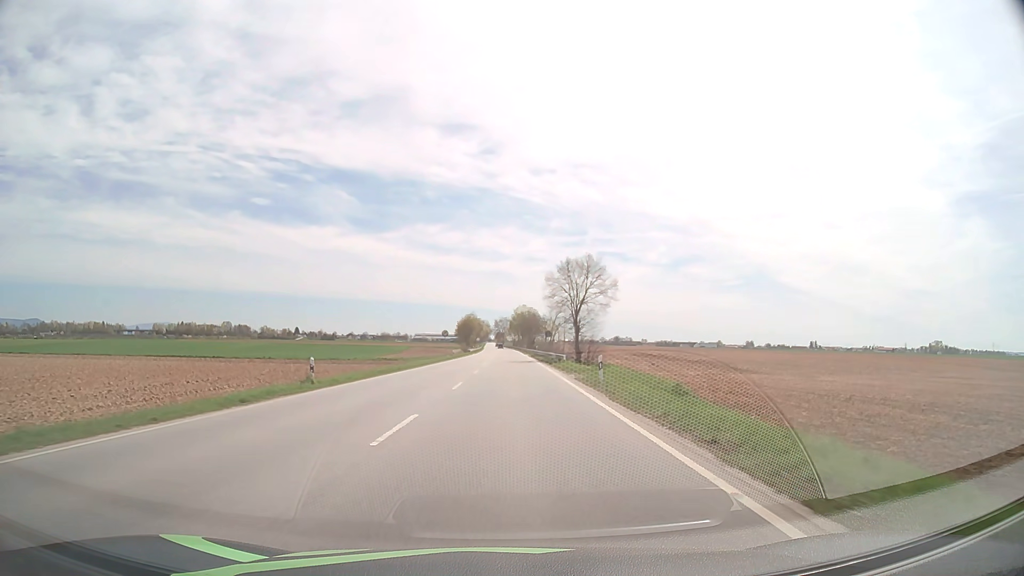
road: primary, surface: asphalt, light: Day
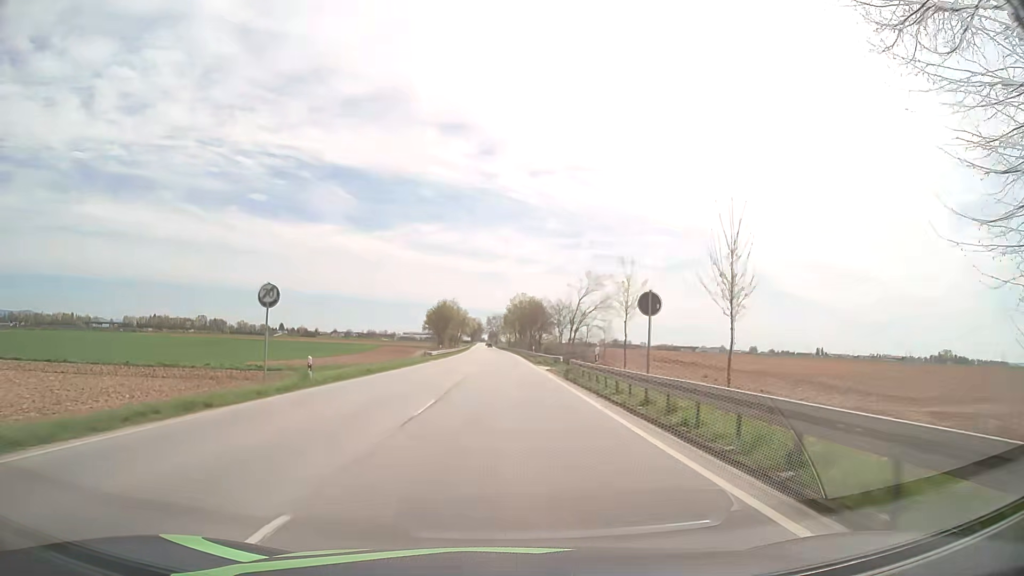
(+0.4, +56.4) m; +1°
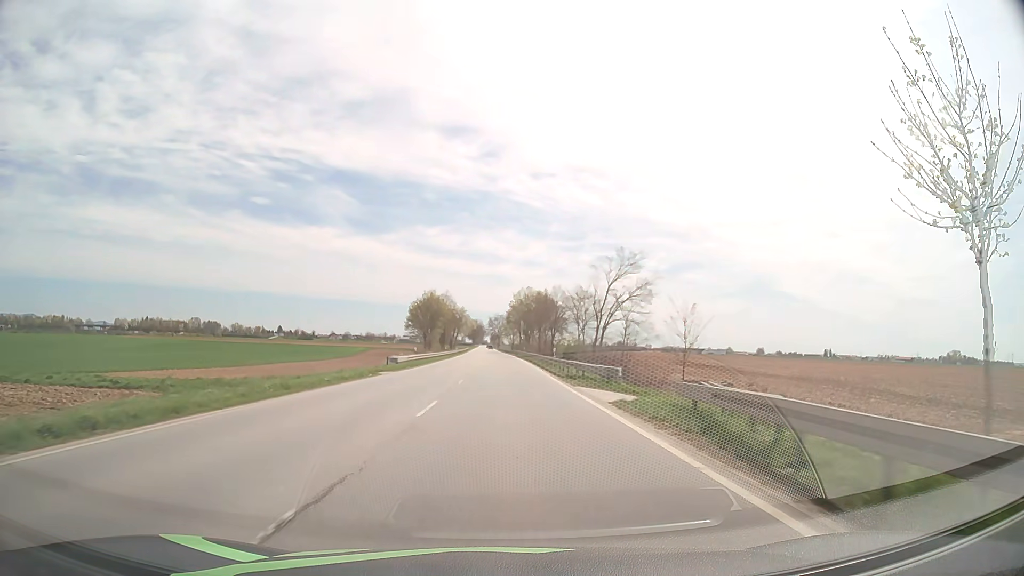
(-0.1, +24.1) m; 0°
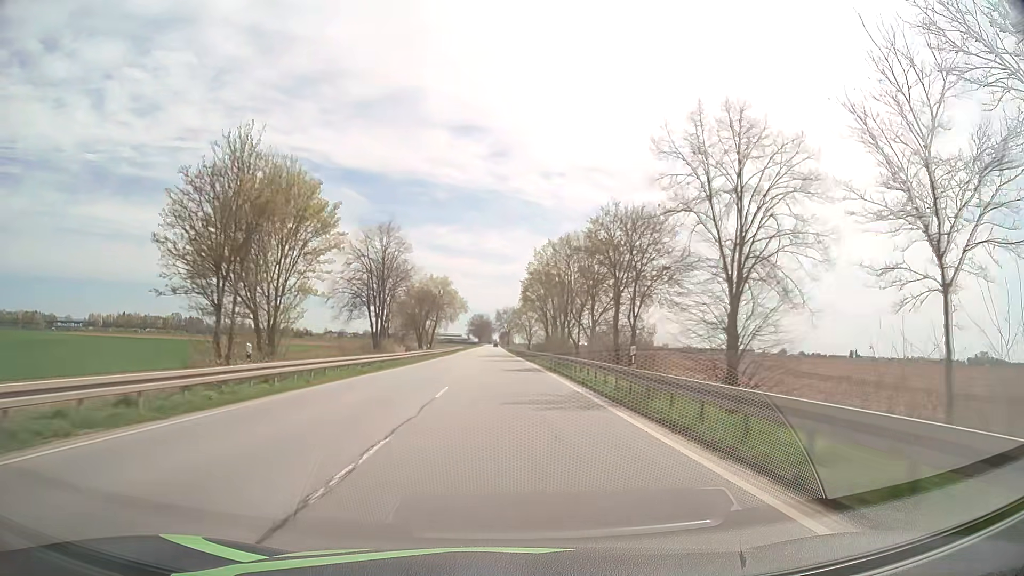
(-0.5, +68.8) m; -1°
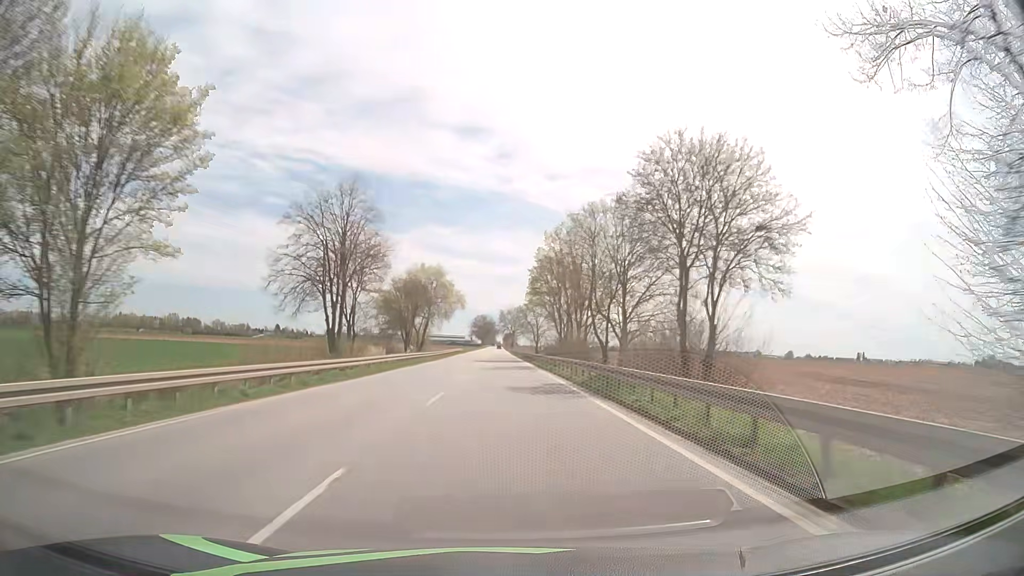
(-0.1, +14.5) m; 0°
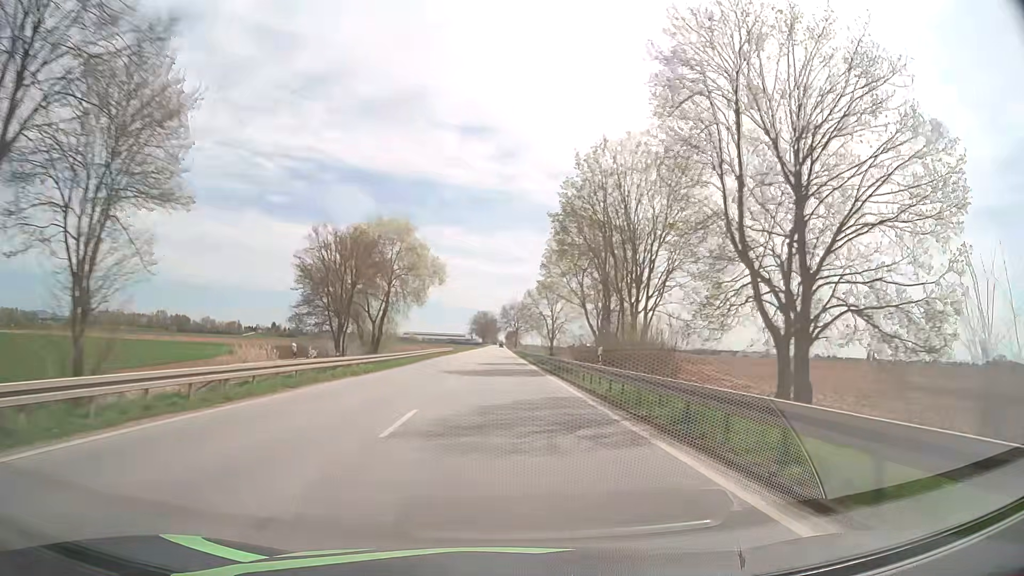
(-0.1, +29.4) m; 0°
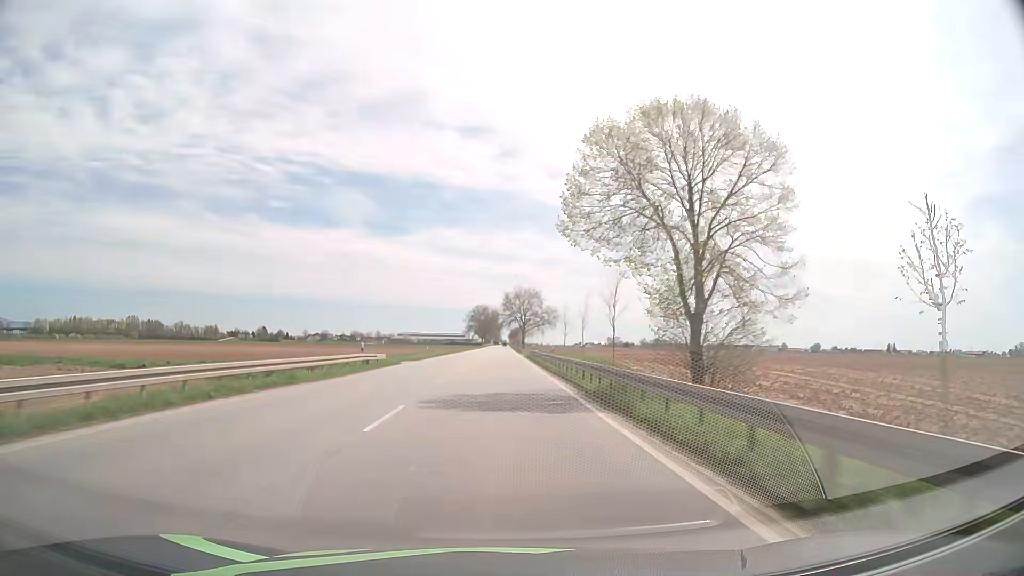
(-0.1, +60.0) m; 0°
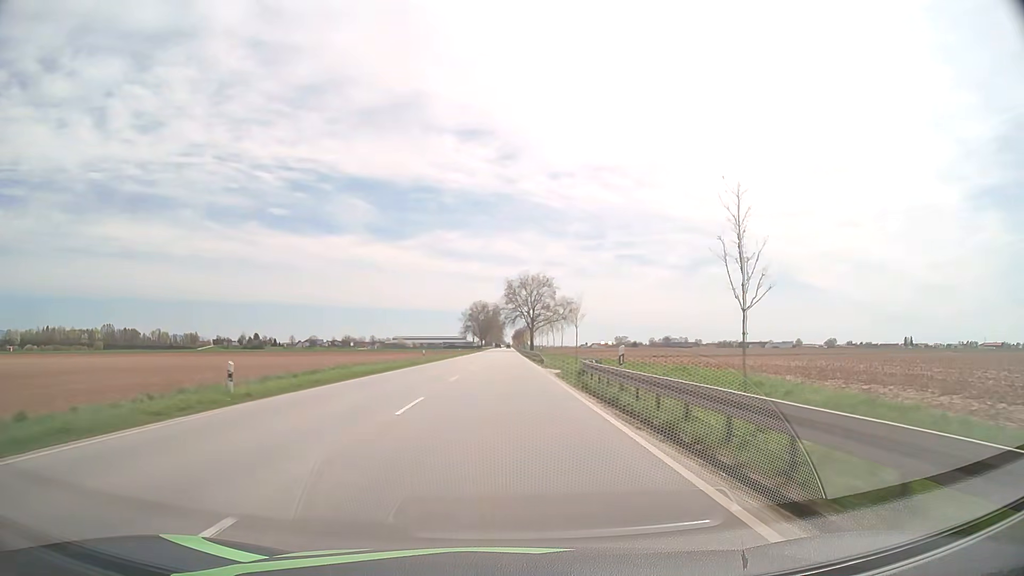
(-0.2, +45.4) m; 0°
(0, +10) (0, +20) (0, +30) (0, +40) (0, +50) (0, +60) (0, +70) (0, +80) (0, +90) (0, +100) m
